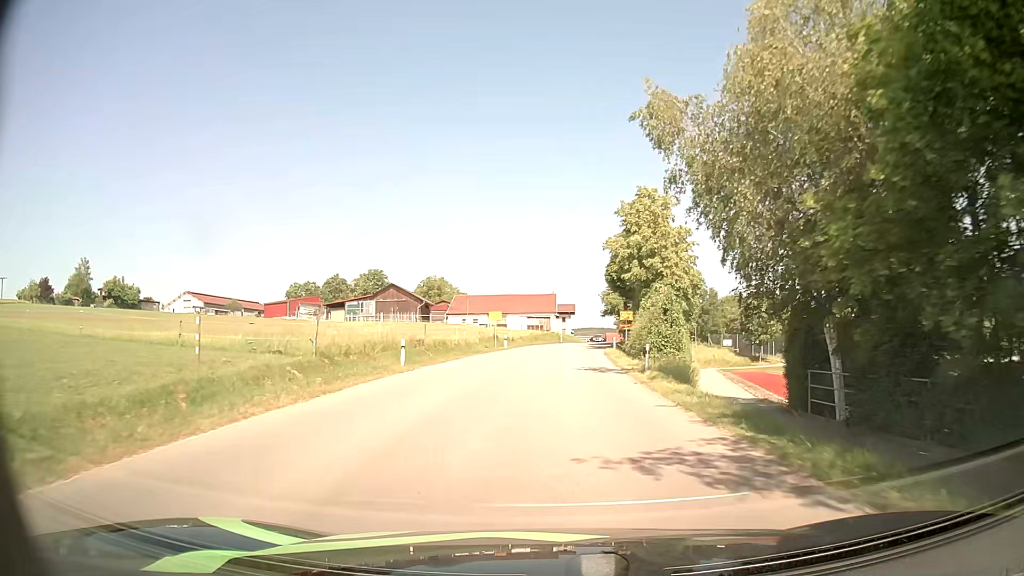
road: tertiary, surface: asphalt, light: Day
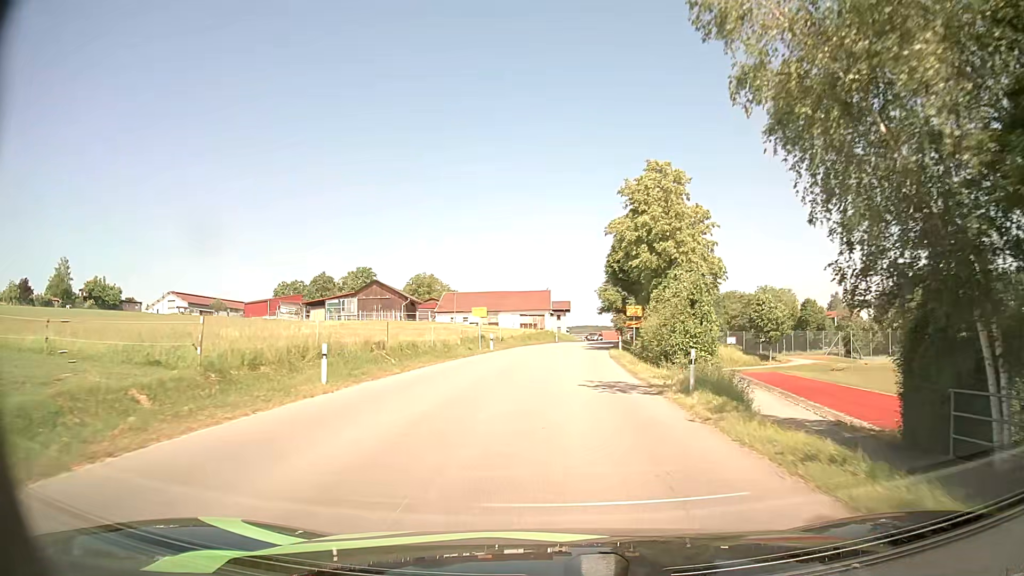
(0.0, +7.4) m; +1°
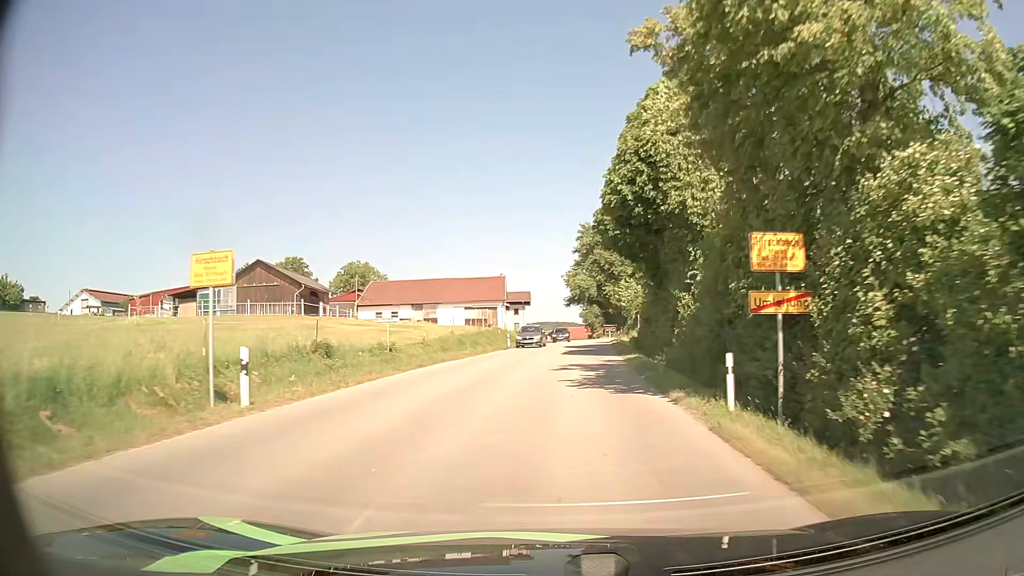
(+0.7, +30.7) m; +3°
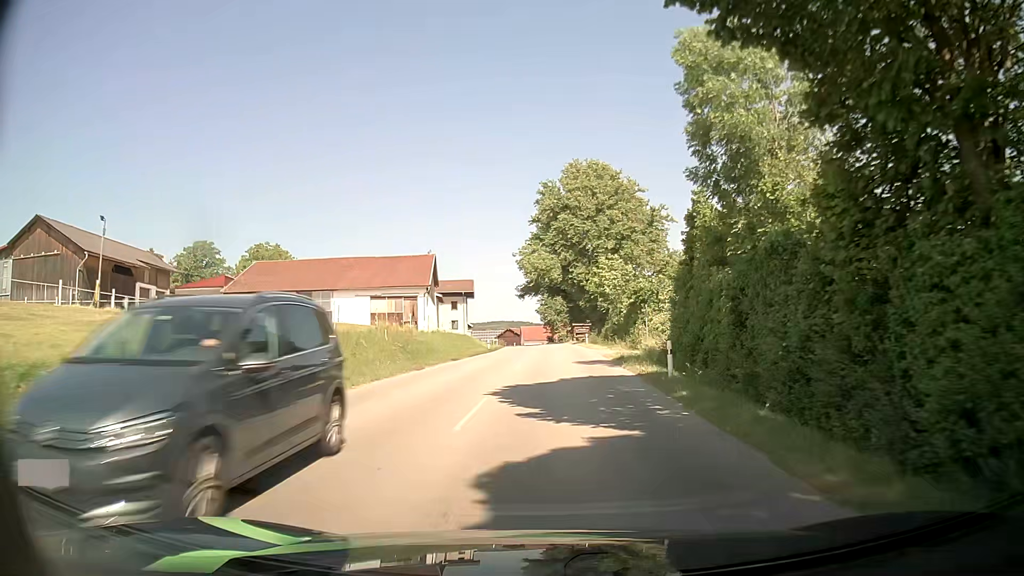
(+1.1, +32.0) m; +4°
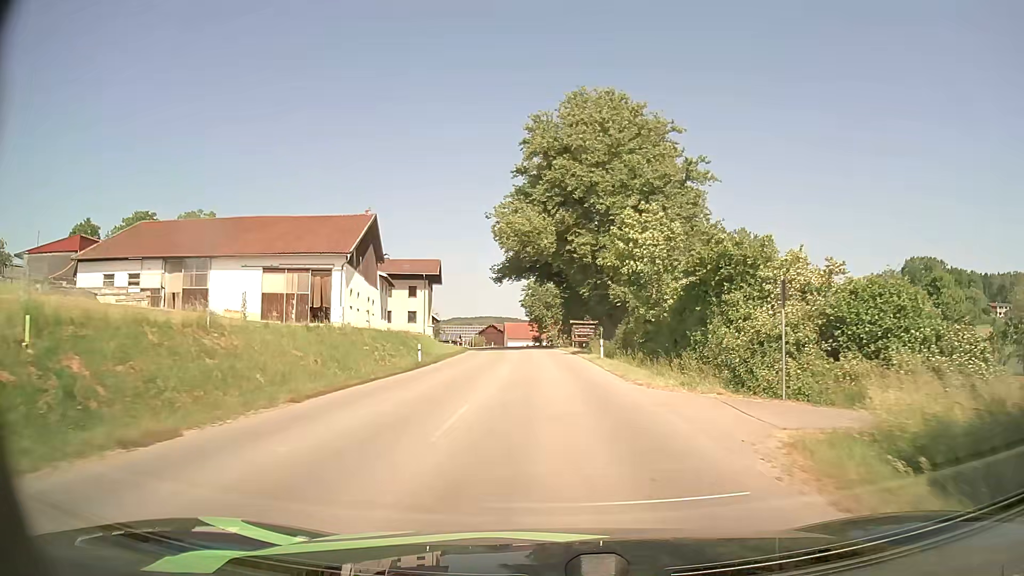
(+0.1, +24.9) m; +1°
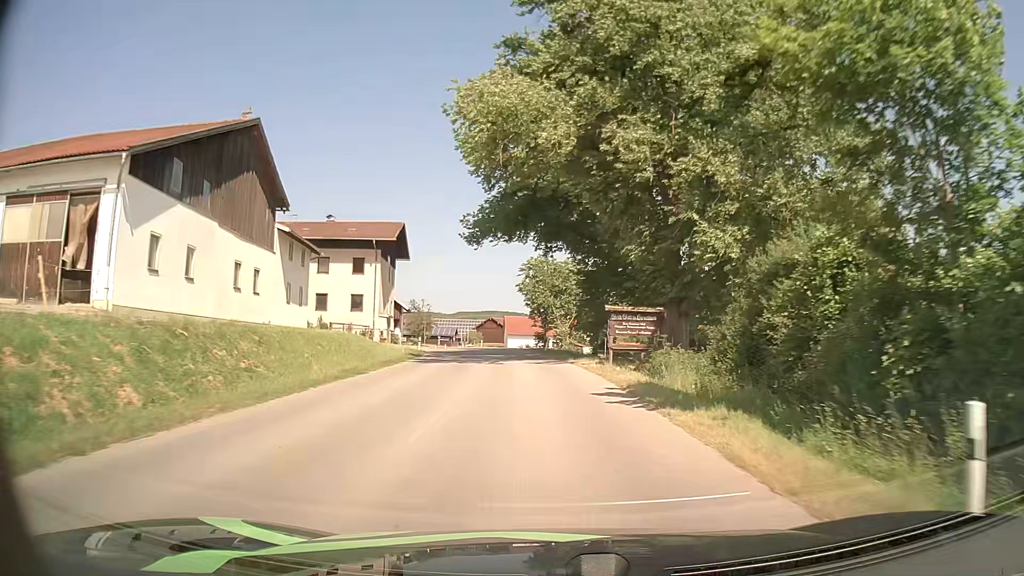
(-0.1, +25.8) m; -1°
(0, +10) (-1, +20) (-1, +30) (-2, +40) (-4, +50) (-5, +60) (-7, +69) (-10, +79) (-13, +89) (-16, +98) m
